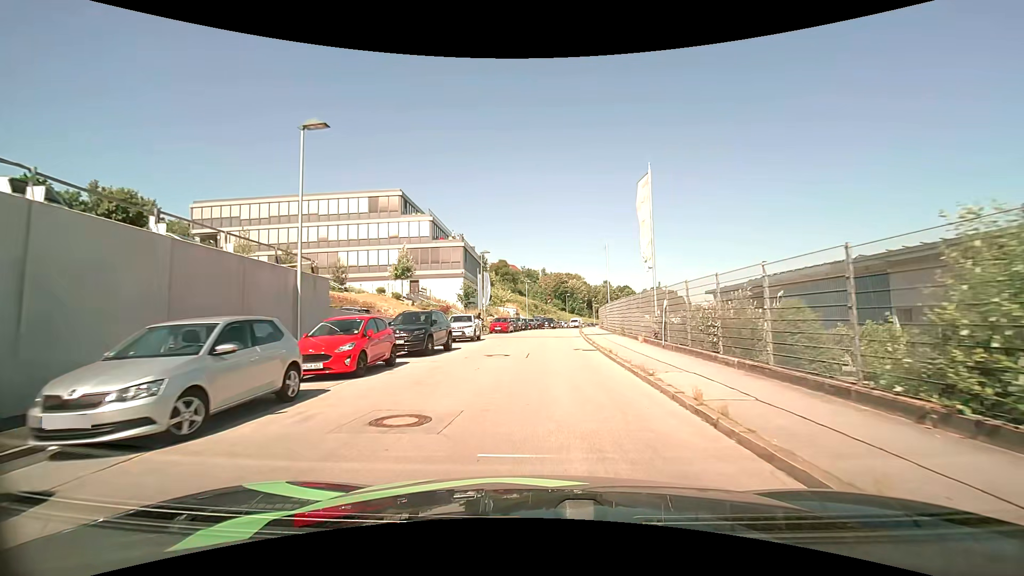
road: residential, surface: asphalt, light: Day
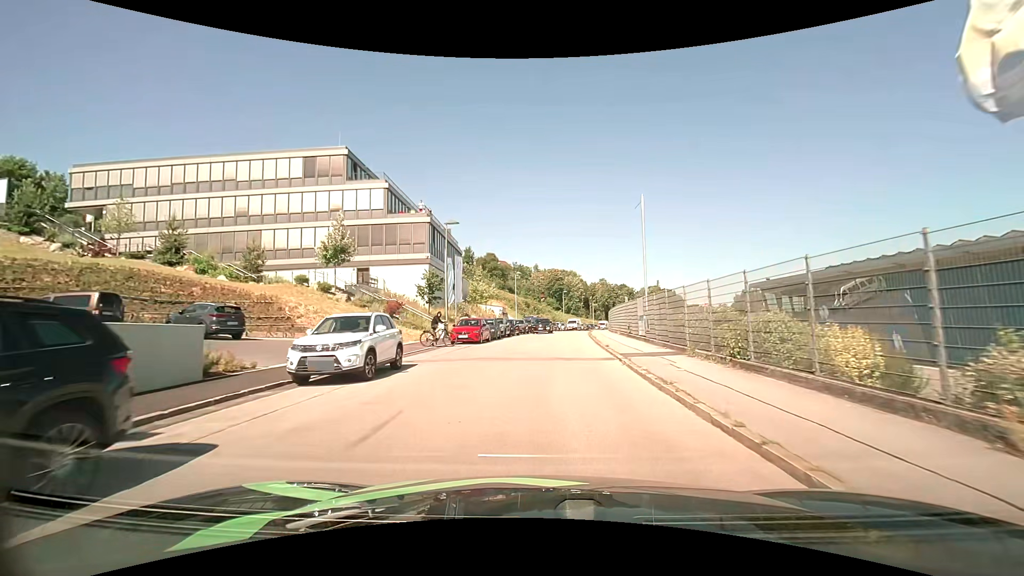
(+0.1, +16.5) m; +1°
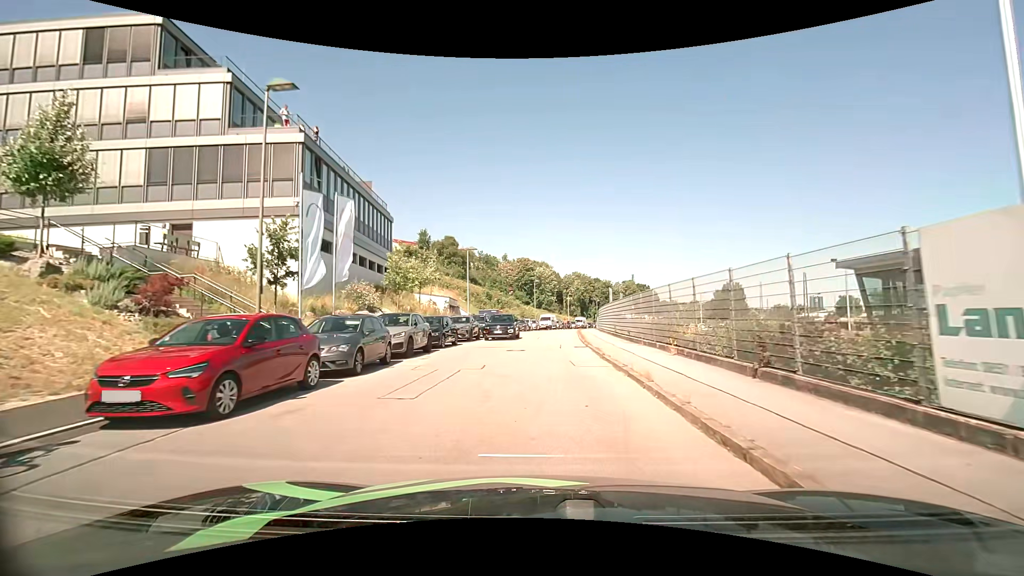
(+0.5, +20.5) m; +3°
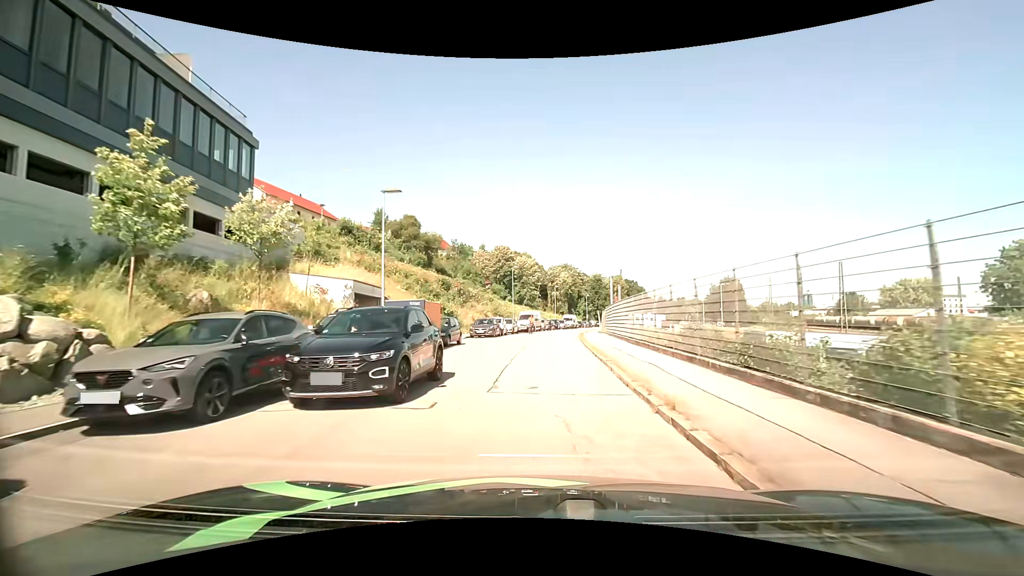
(+0.5, +21.2) m; +2°
(0, +10) (0, +20) (+1, +30) (+2, +40) (+3, +50) (+4, +60) (+6, +70) (+8, +79) (+11, +89) (+13, +99) m
